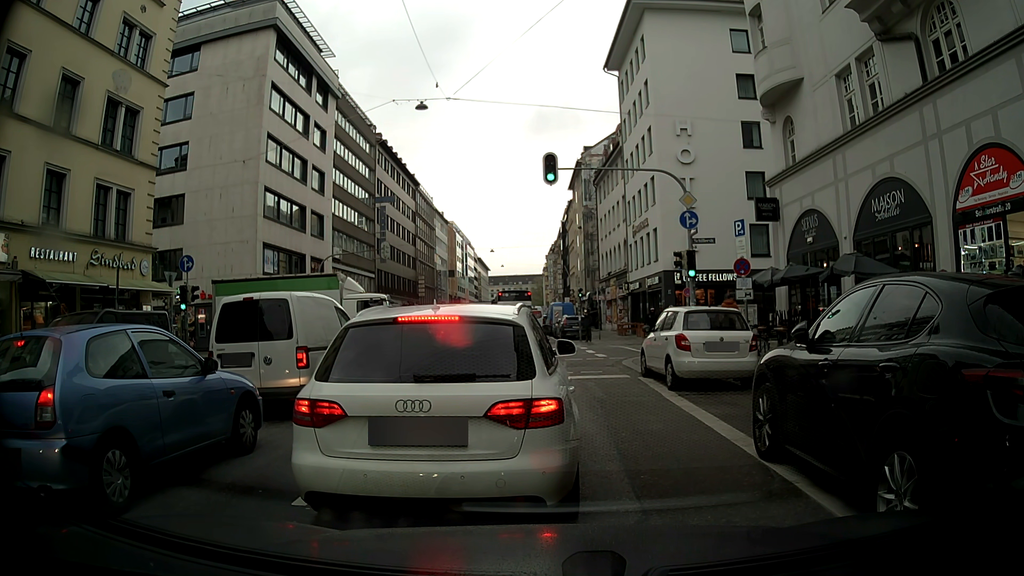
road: secondary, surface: asphalt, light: Day
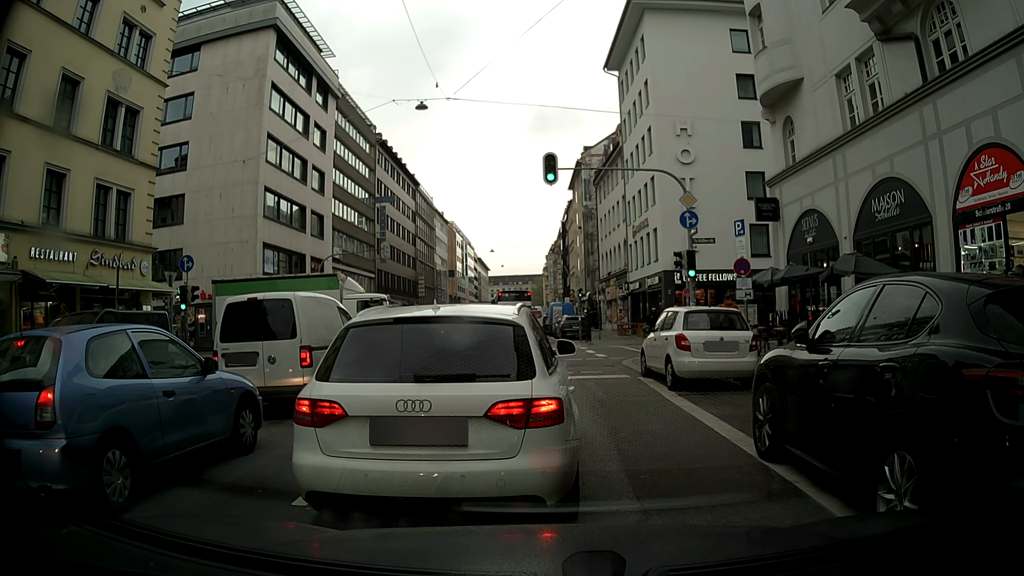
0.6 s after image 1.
(0.0, 0.0) m; 0°
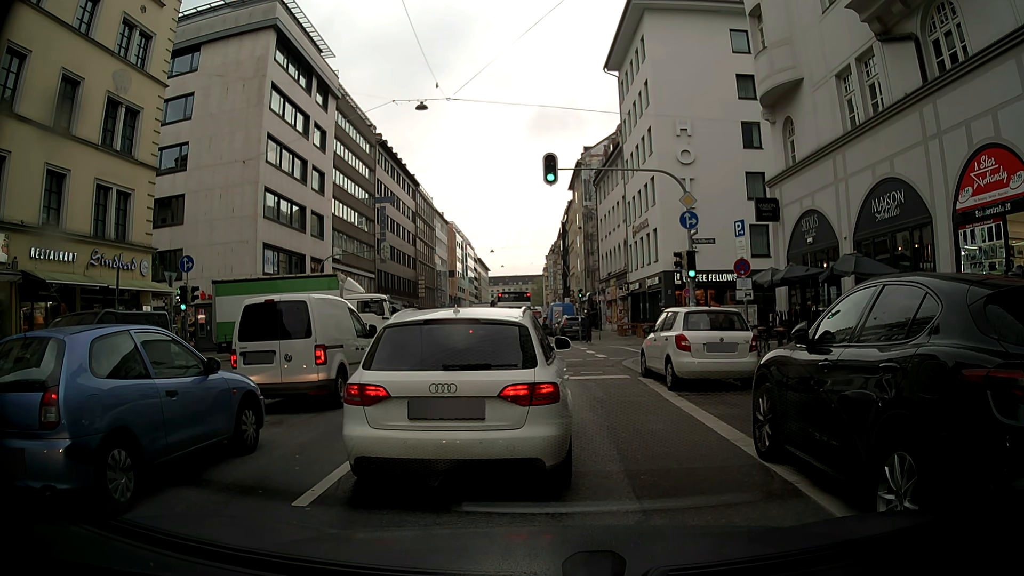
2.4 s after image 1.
(0.0, 0.0) m; 0°
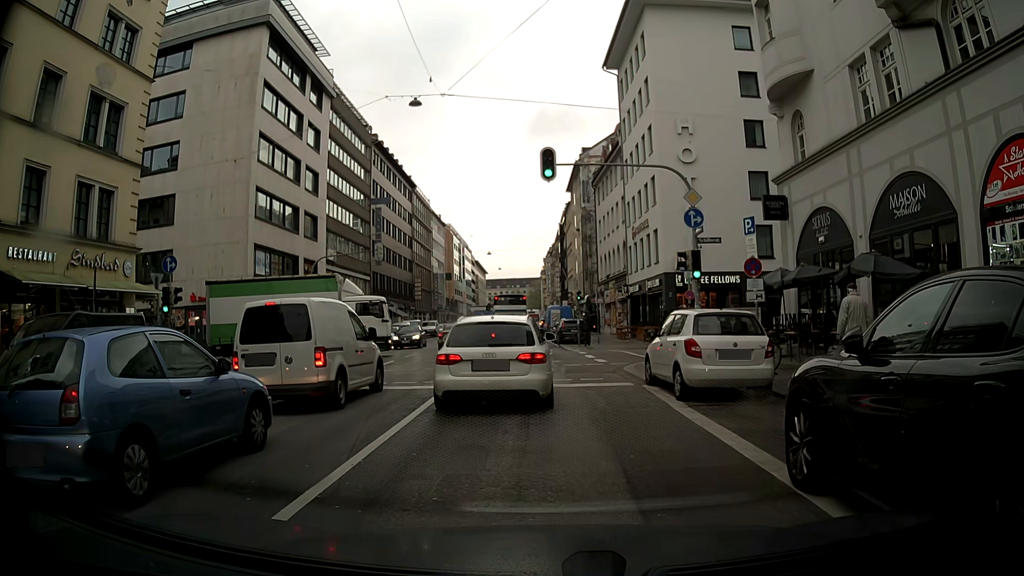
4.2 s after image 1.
(0.0, +1.1) m; 0°
